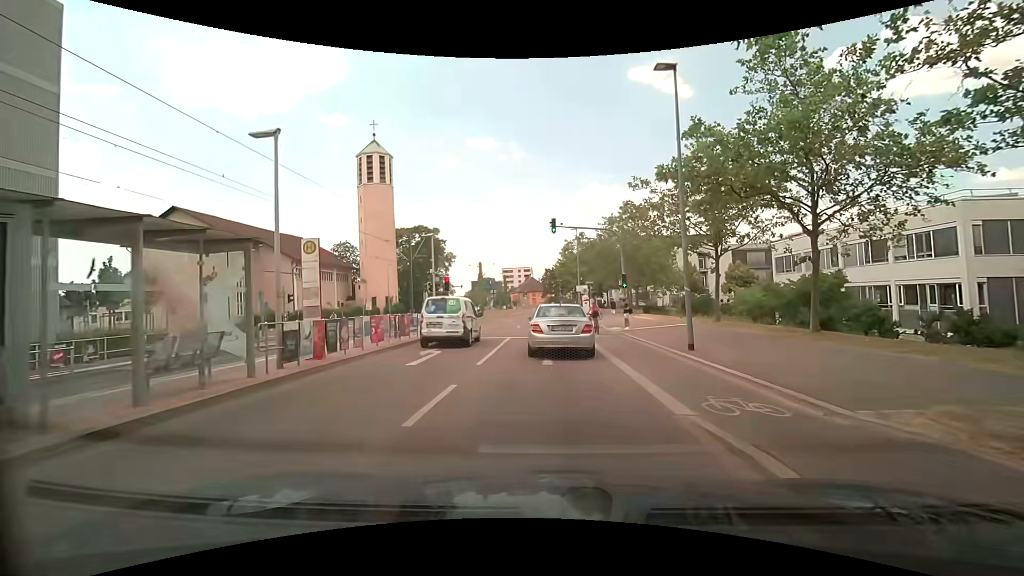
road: secondary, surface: asphalt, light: Day
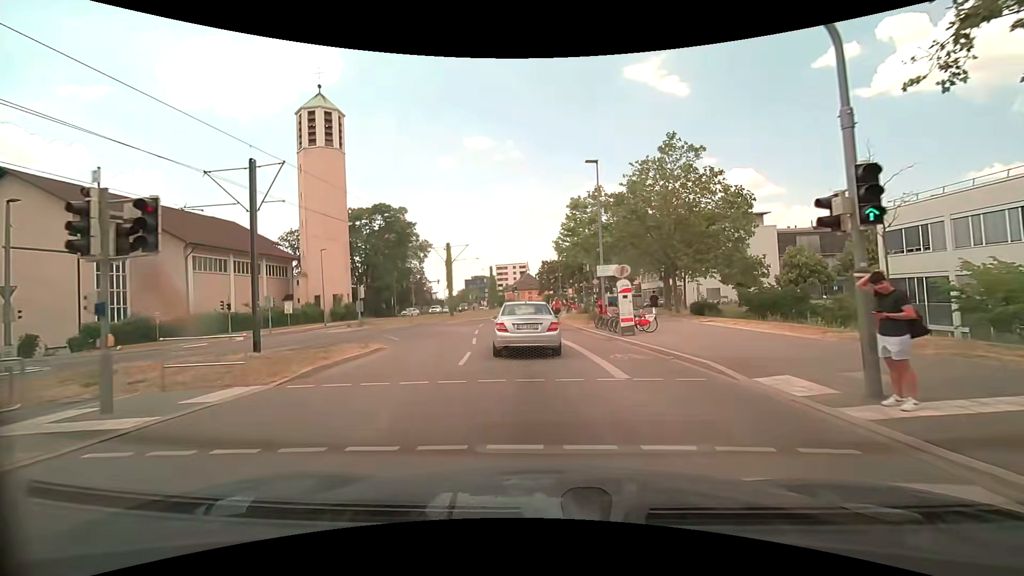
(+0.3, +21.3) m; +1°
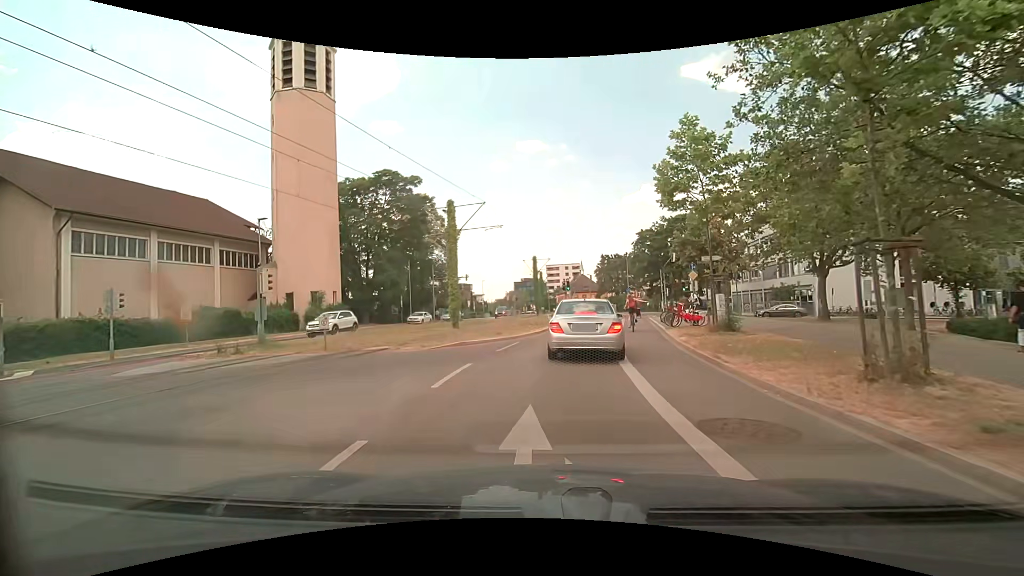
(-1.1, +21.5) m; -6°
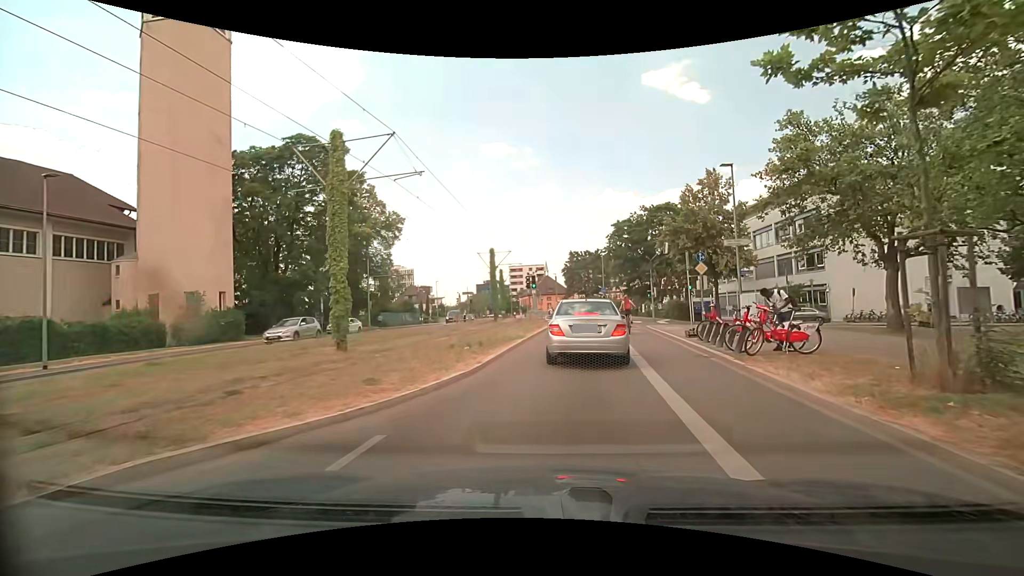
(+0.3, +11.7) m; +4°
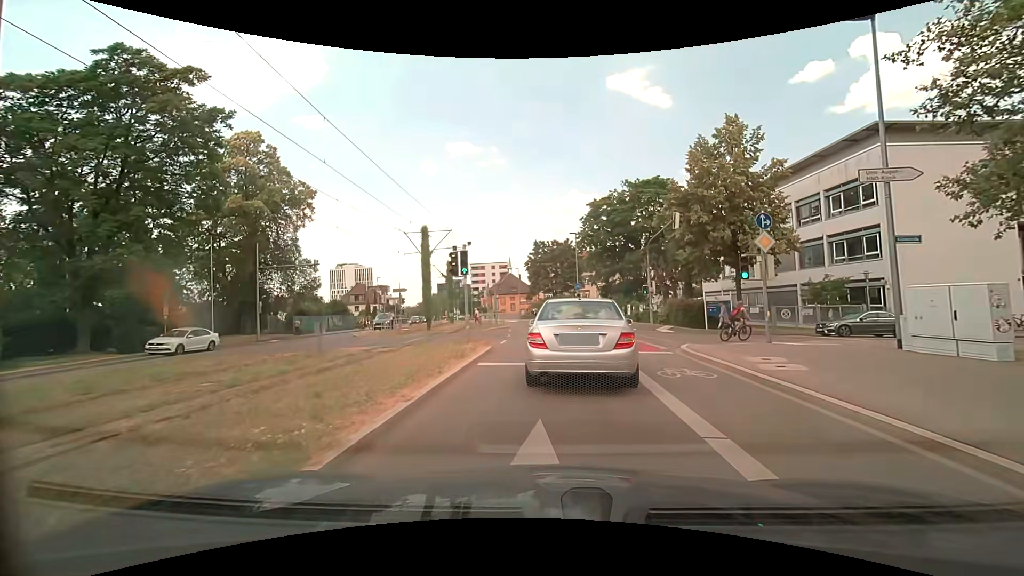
(+0.7, +14.0) m; +4°
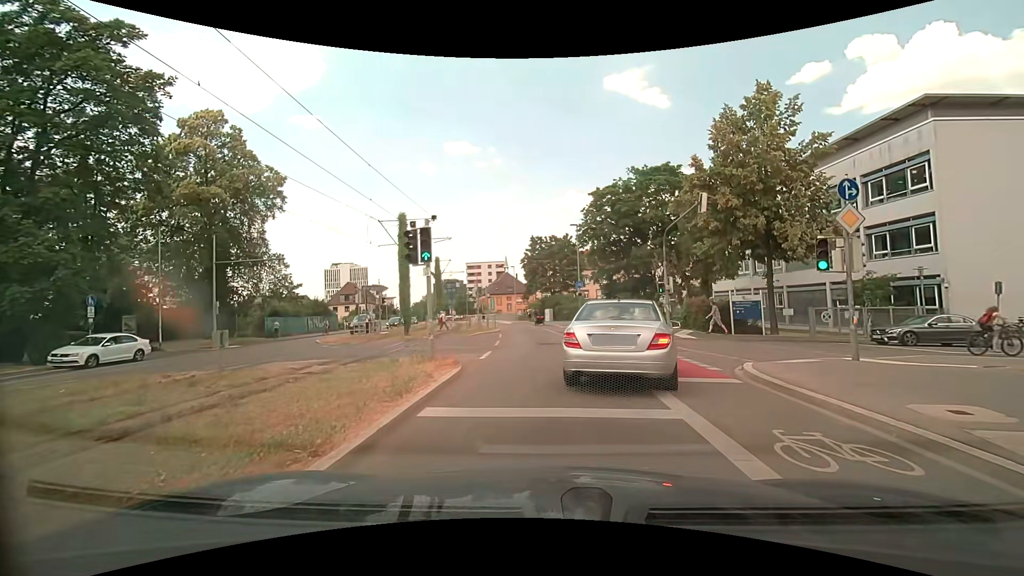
(0.0, +4.8) m; 0°
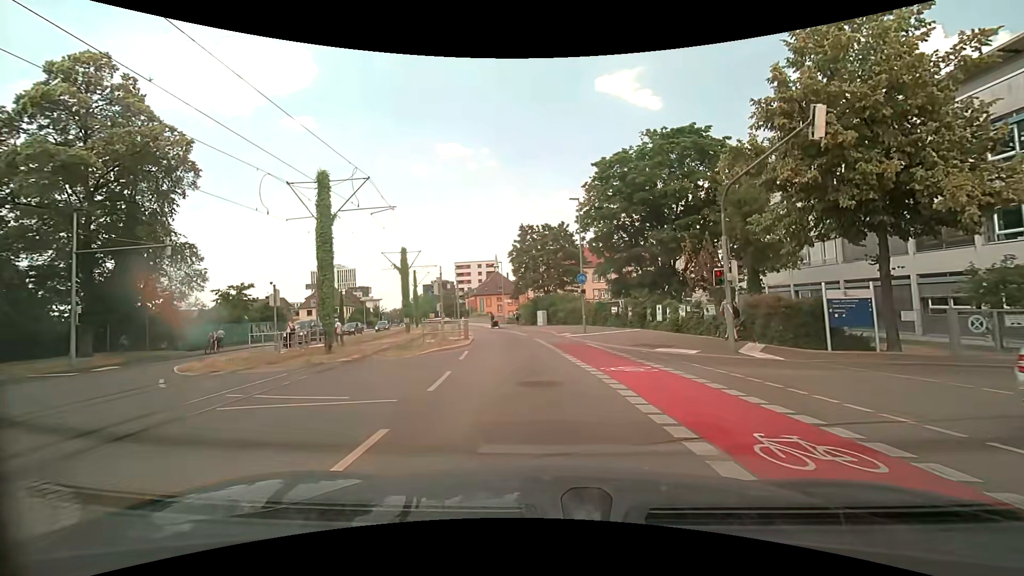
(+0.3, +10.2) m; +1°
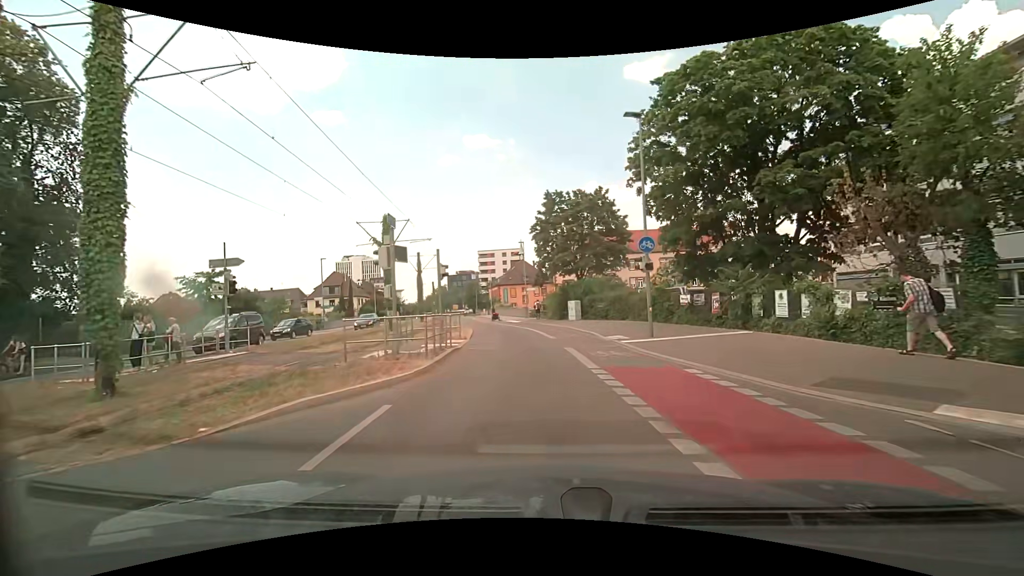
(-0.2, +11.8) m; -2°
(0, +10) (-1, +20) (-3, +30) (-5, +40) (-7, +49) (-9, +59) (-12, +69) (-14, +79) (-16, +88) (-18, +98) m
